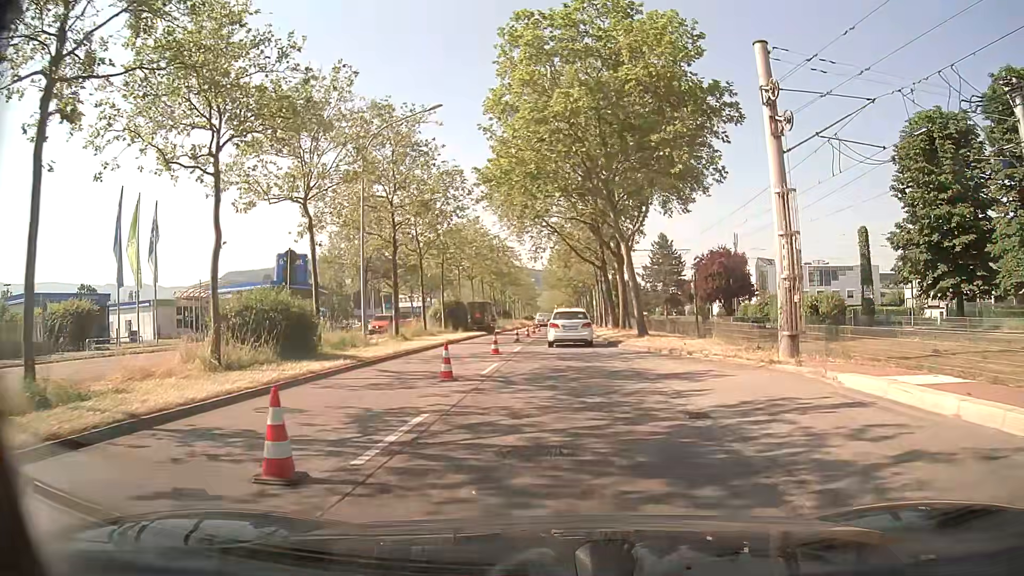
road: primary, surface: asphalt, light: Day
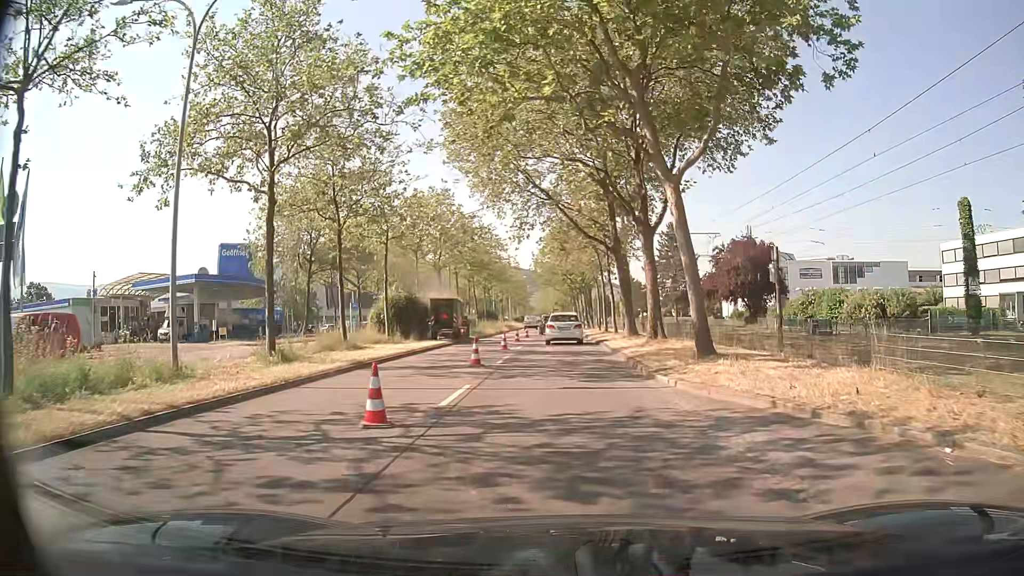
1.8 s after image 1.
(+0.2, +14.0) m; +1°
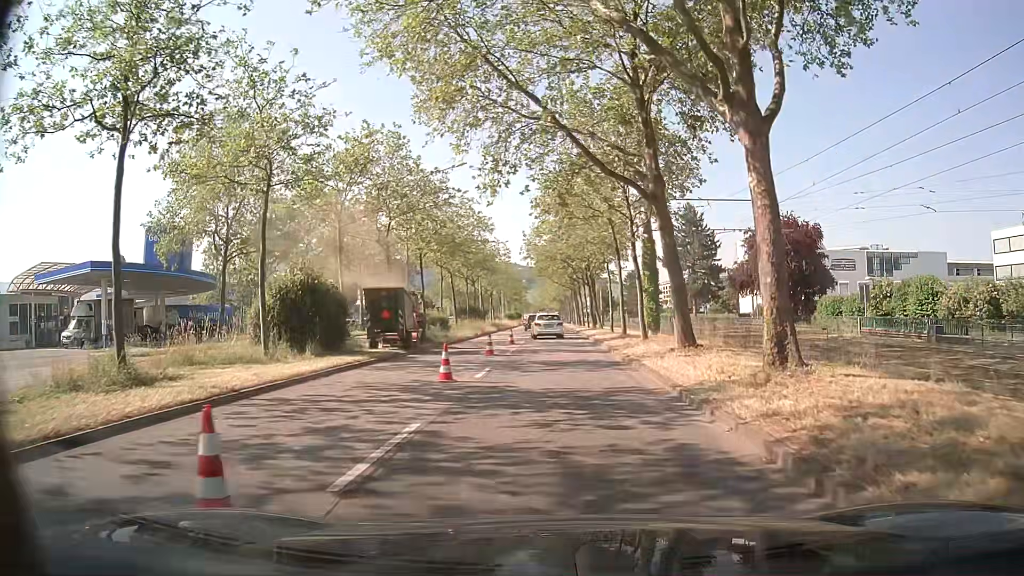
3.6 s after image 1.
(0.0, +14.0) m; 0°
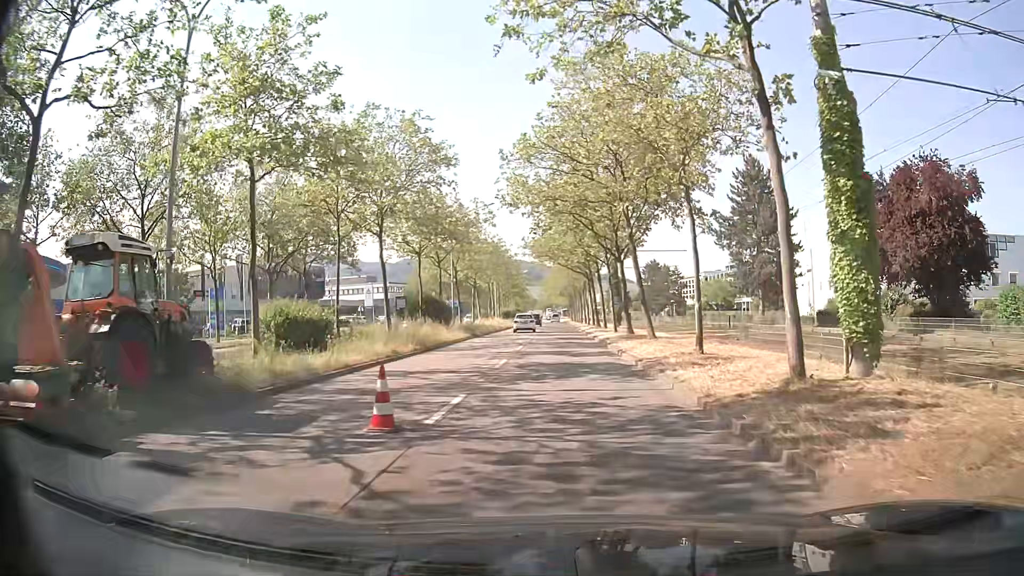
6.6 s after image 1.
(-0.1, +24.7) m; -1°
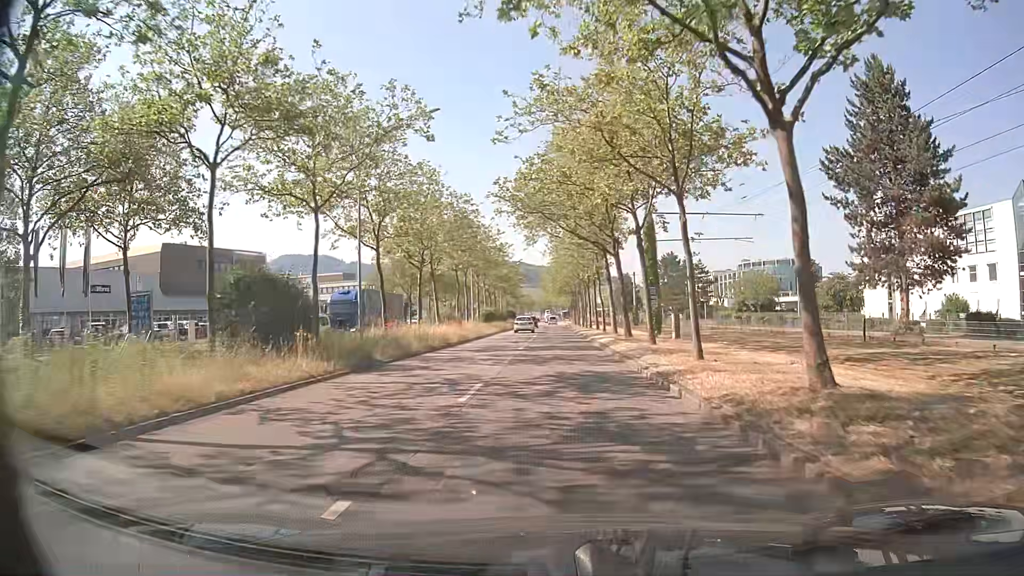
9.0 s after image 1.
(-0.1, +25.1) m; 0°
(0, +10) (0, +20) (0, +30) (0, +40) (0, +50) (0, +60) (0, +70) (0, +80) (0, +90) (0, +100) m
